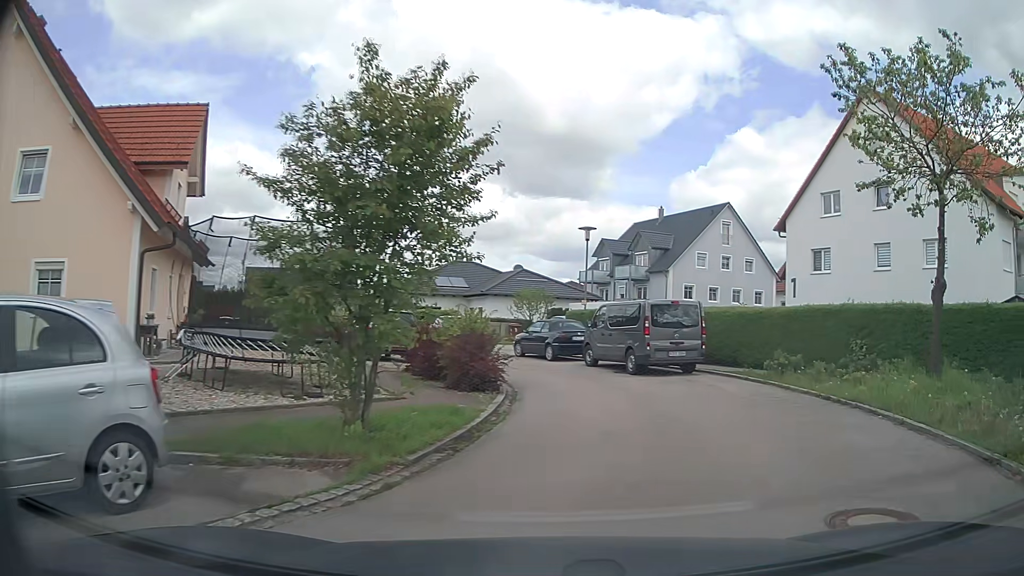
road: residential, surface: asphalt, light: Day
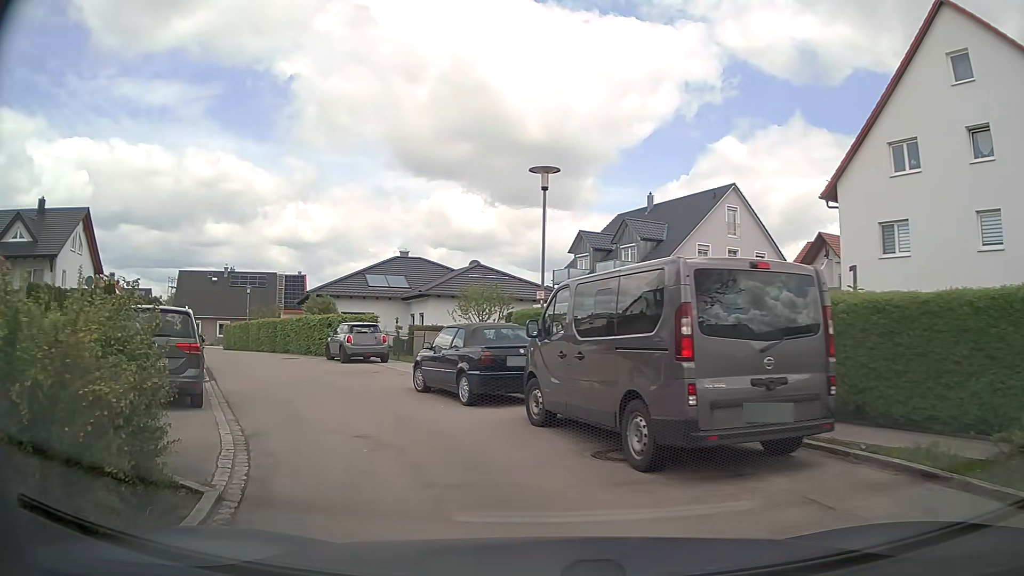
(+1.2, +11.6) m; +1°
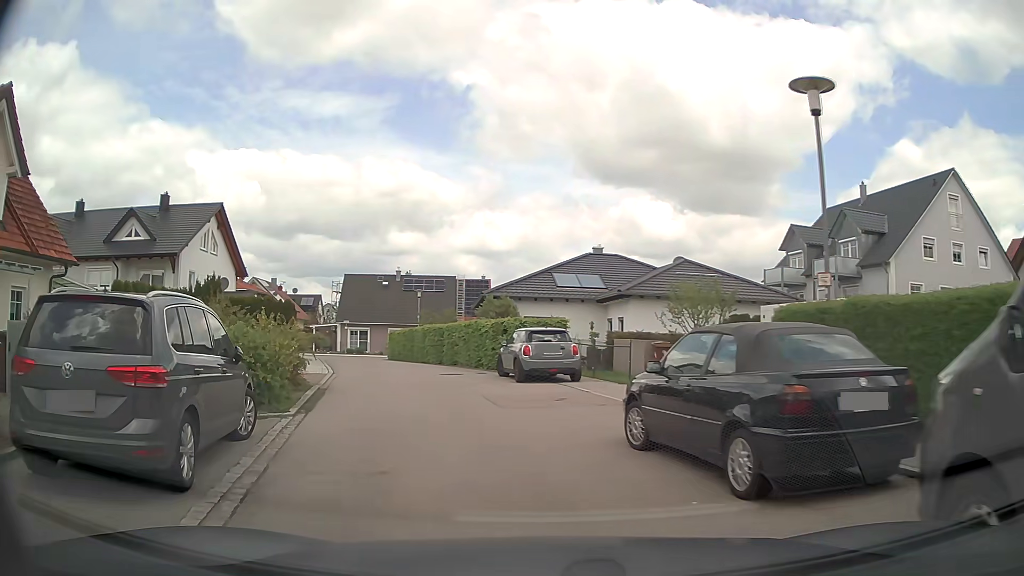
(-0.9, +6.3) m; -16°
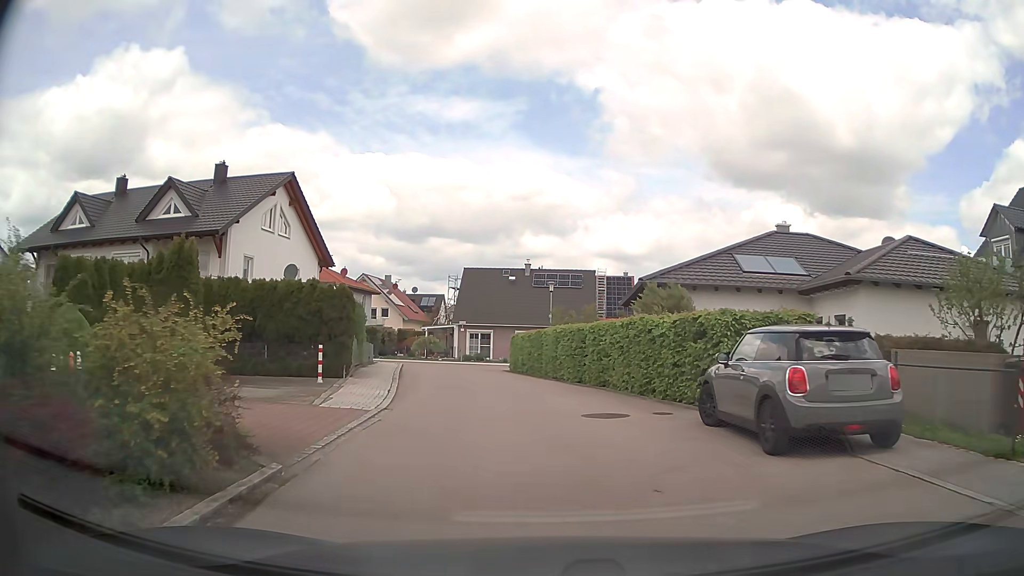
(-1.3, +10.3) m; -11°
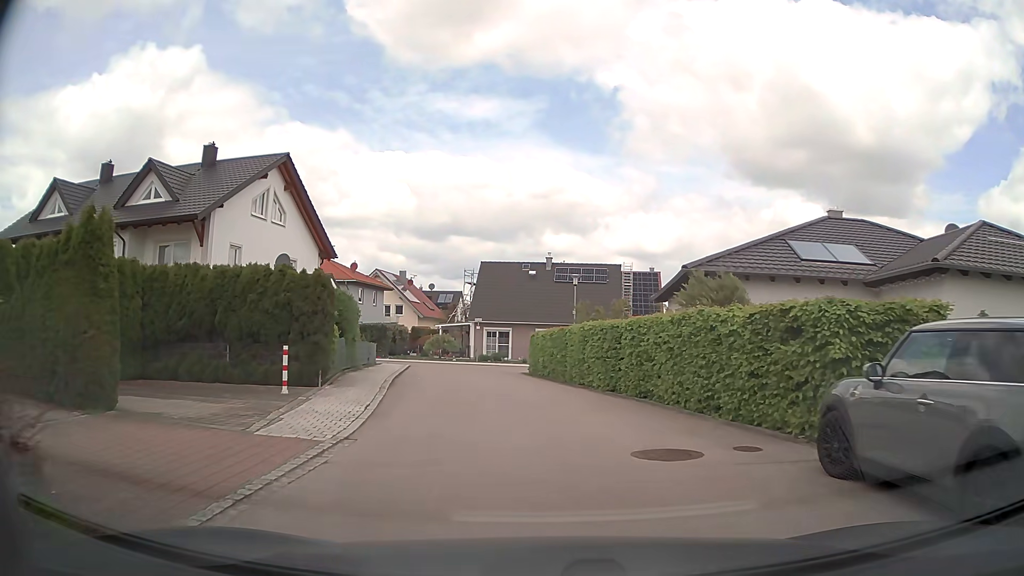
(-0.1, +3.8) m; -2°
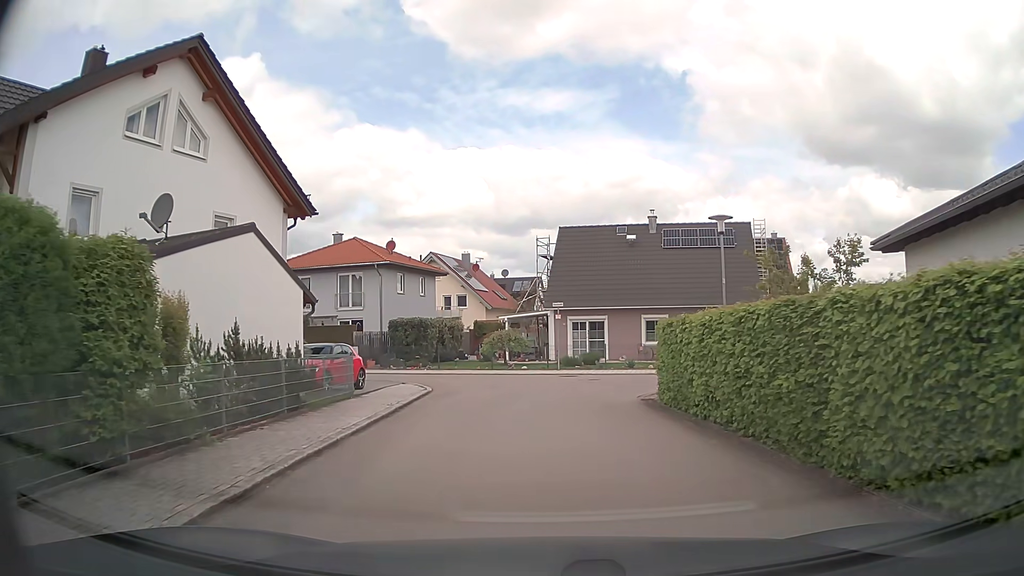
(-1.0, +15.5) m; -7°
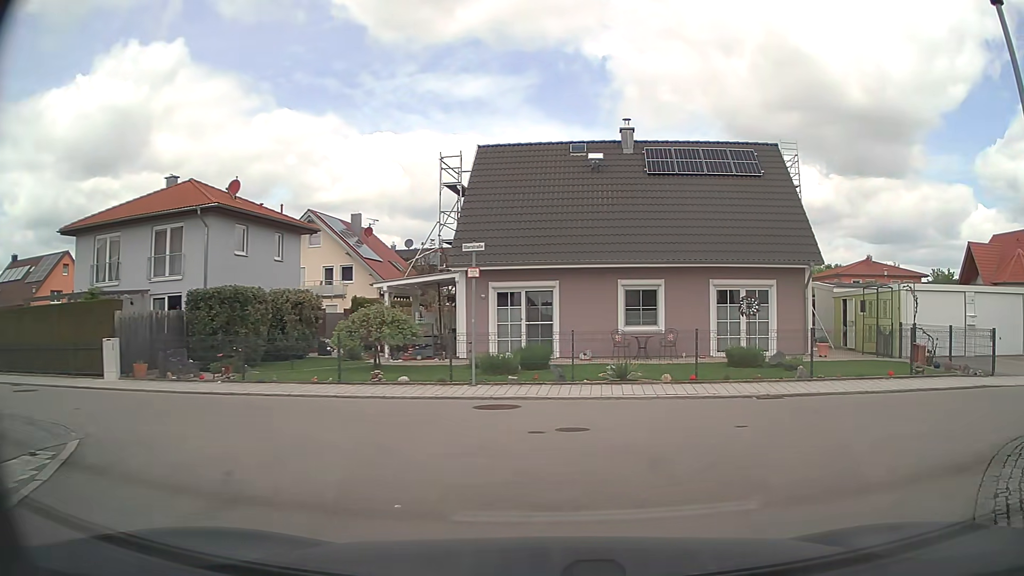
(-0.2, +15.2) m; +7°
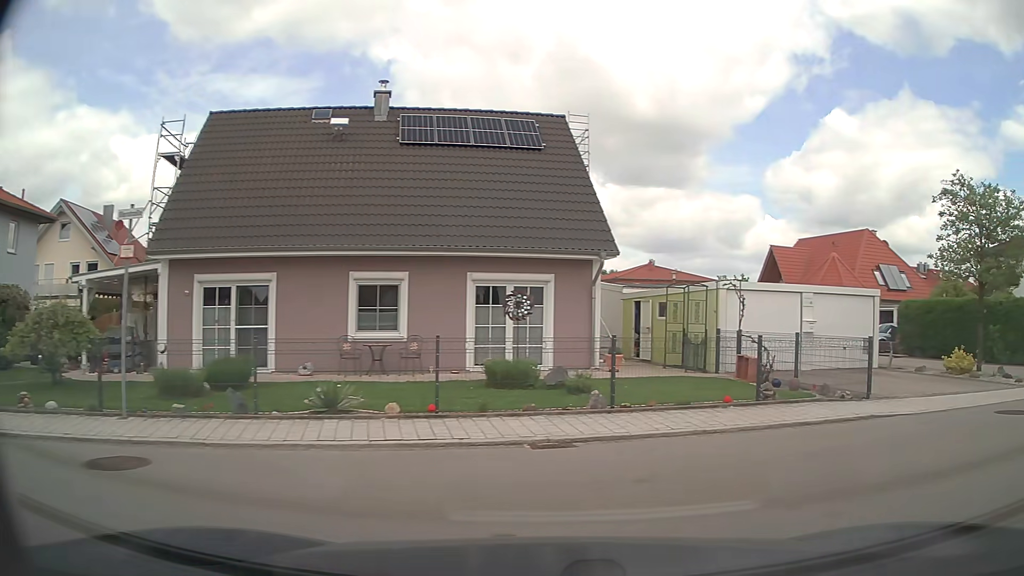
(+0.7, +4.6) m; +19°
(+5, +8) (+14, +11) (+24, +13) (+34, +16) (+43, +18) (+53, +20) (+63, +22) (+73, +23) (+83, +25) (+93, +27) m
